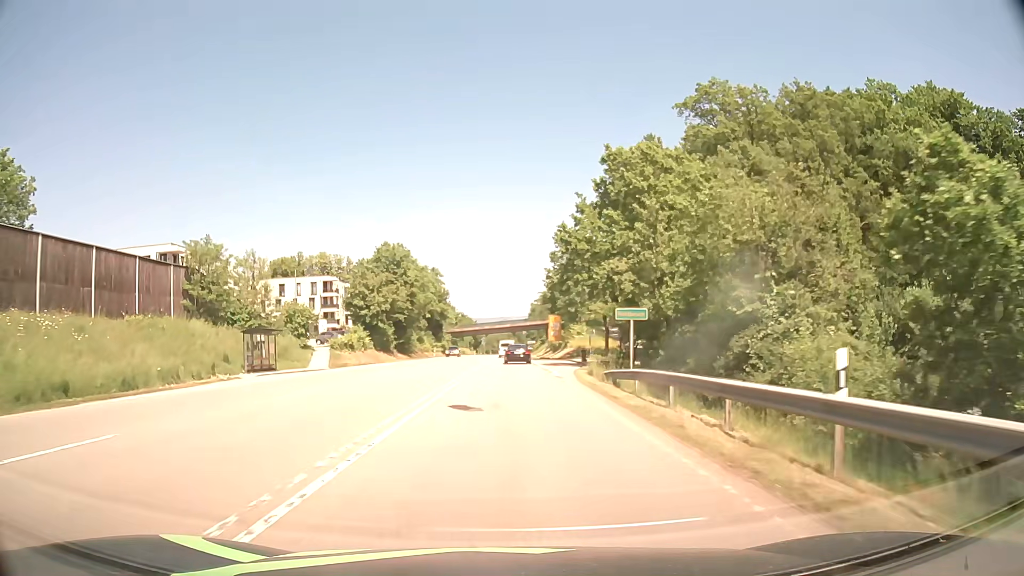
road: secondary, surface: asphalt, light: Day
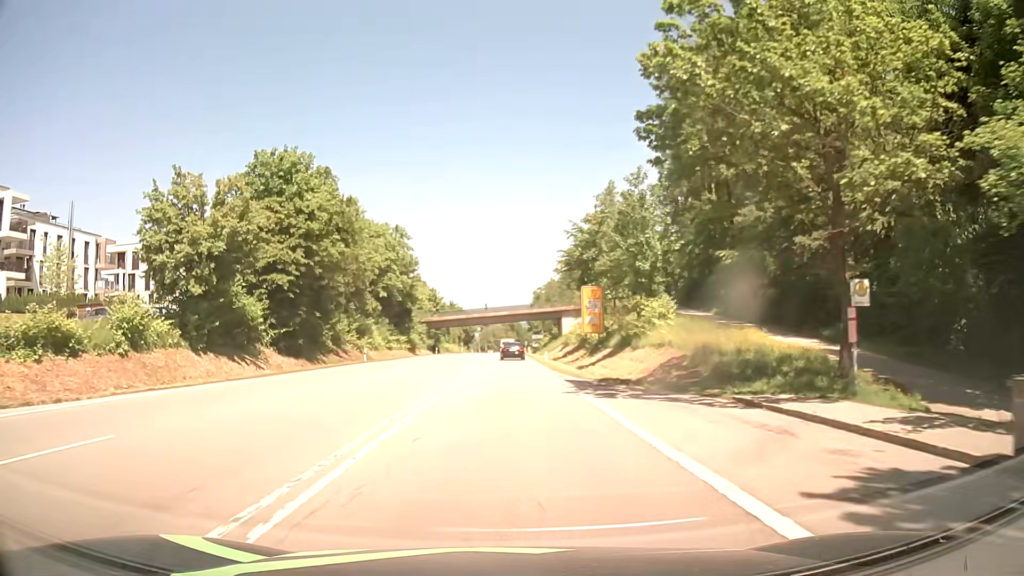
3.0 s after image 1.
(-0.1, +46.1) m; 0°
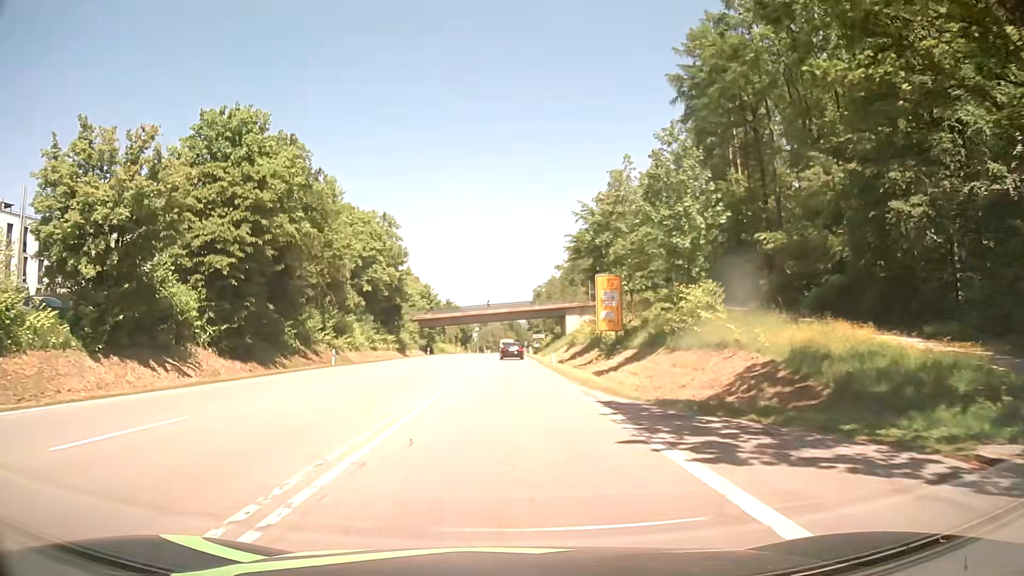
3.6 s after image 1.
(0.0, +9.2) m; 0°
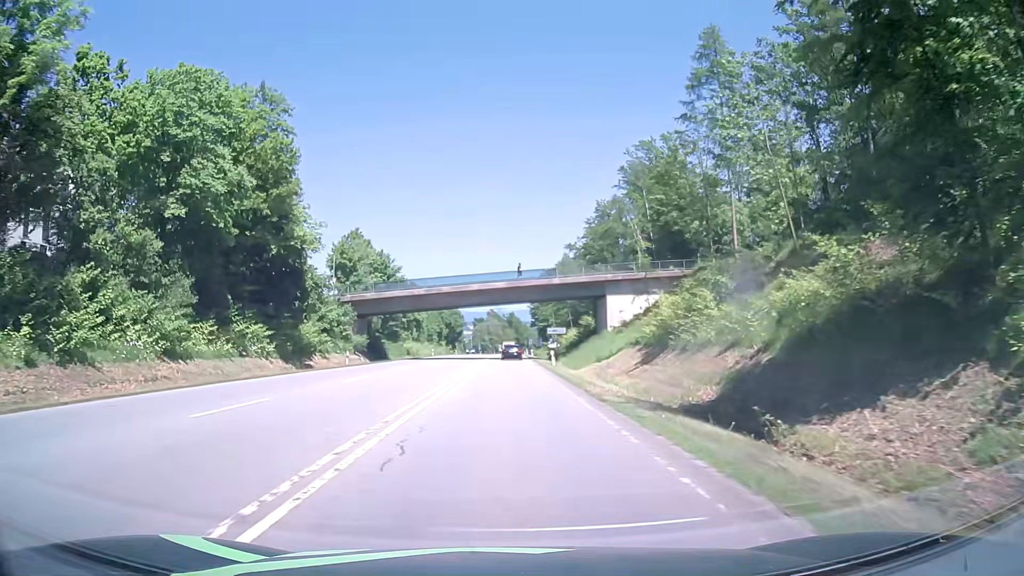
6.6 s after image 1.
(+0.1, +45.8) m; 0°
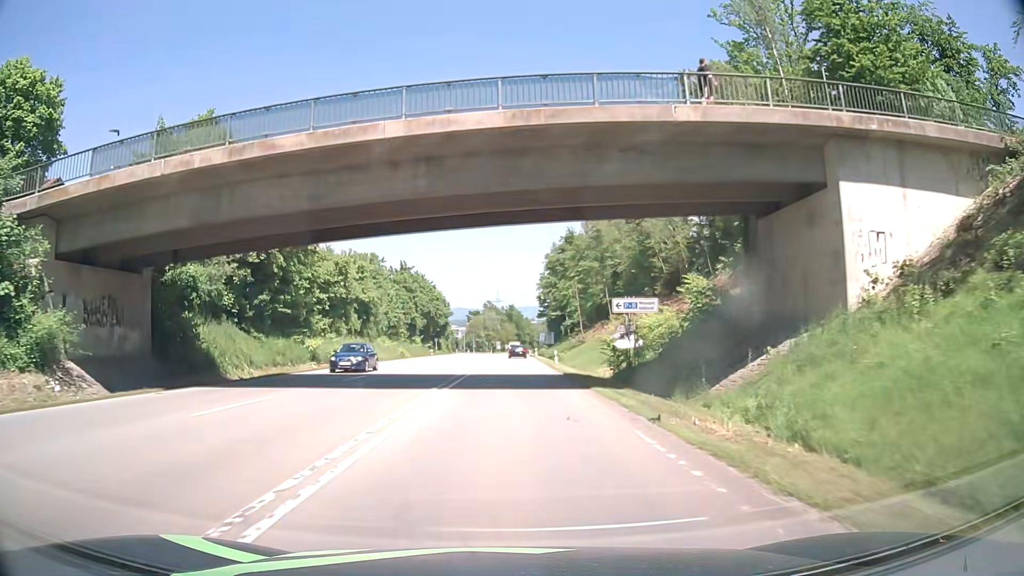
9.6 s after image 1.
(+0.3, +45.9) m; 0°
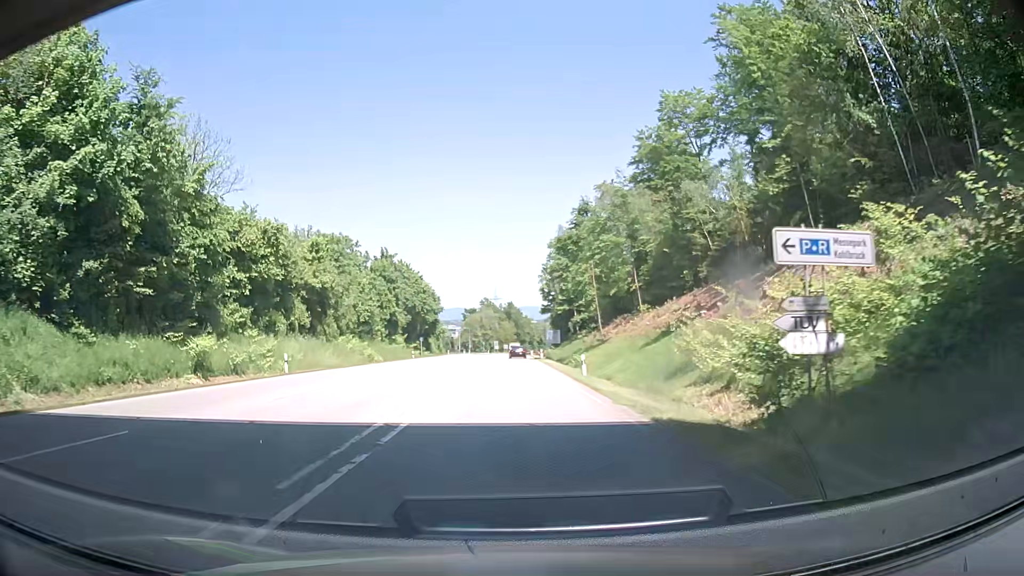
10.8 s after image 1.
(+0.1, +18.3) m; +1°
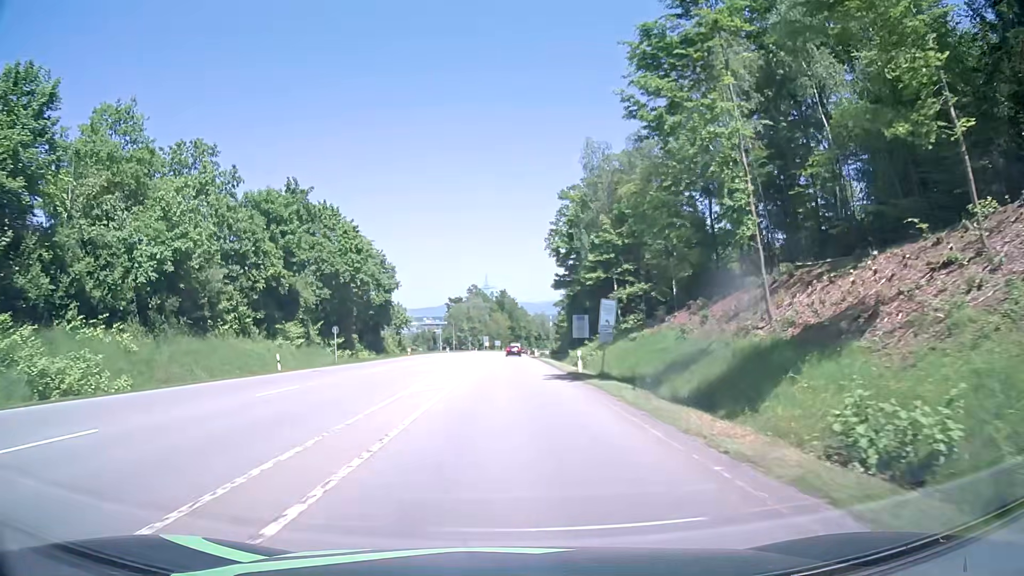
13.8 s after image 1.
(-0.3, +45.9) m; 0°
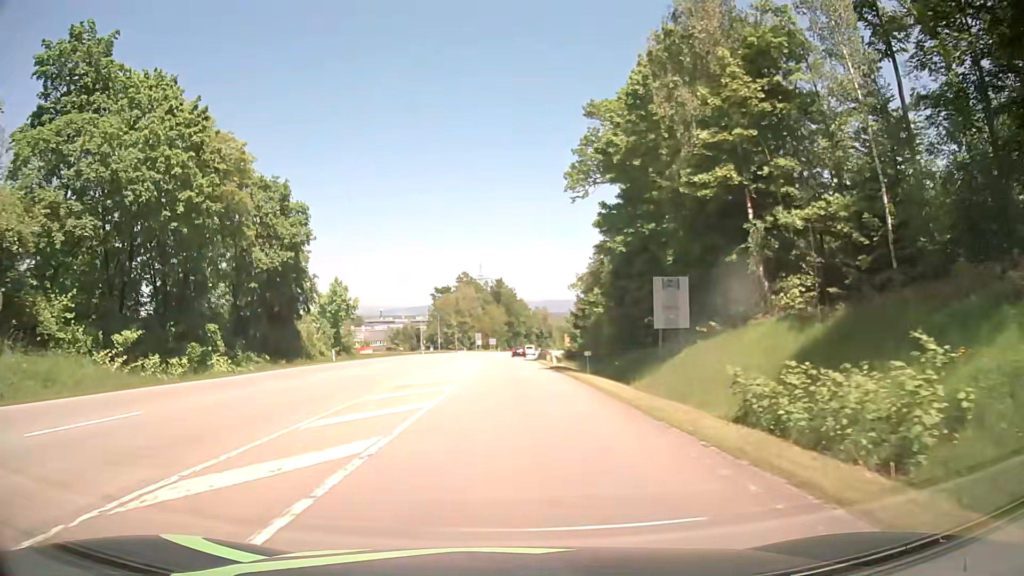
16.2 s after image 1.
(+0.1, +36.8) m; 0°
(0, +10) (0, +20) (0, +30) (0, +40) (0, +50) (0, +60) (0, +70) (+1, +80) (+1, +90) (+2, +100) m
